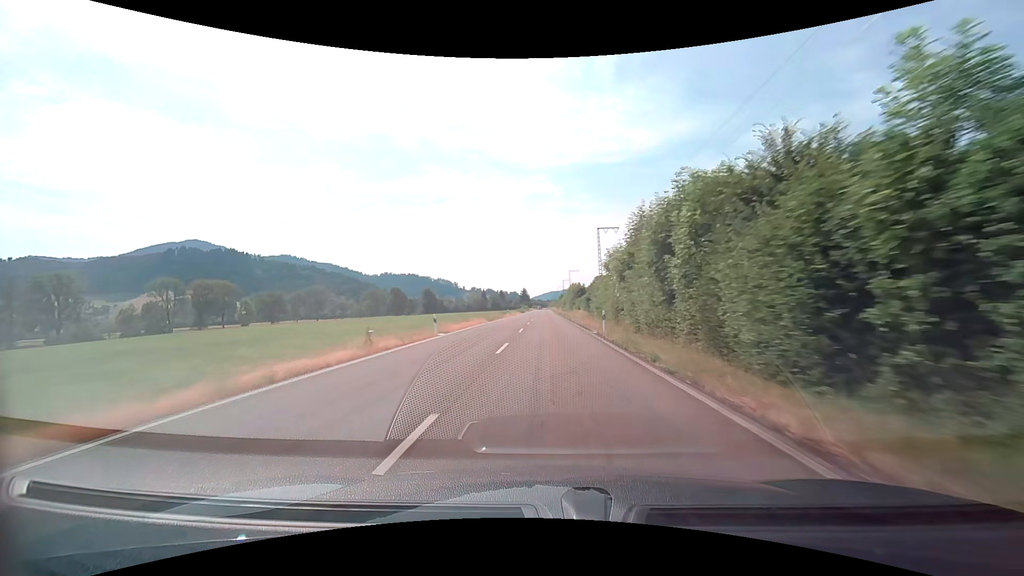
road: tertiary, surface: asphalt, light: Day
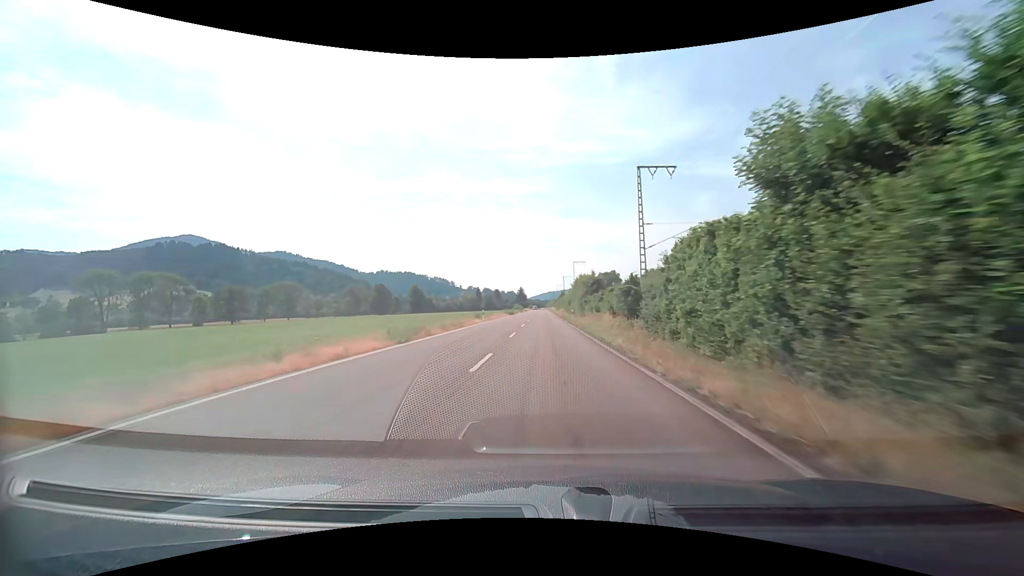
(+0.1, +27.9) m; 0°
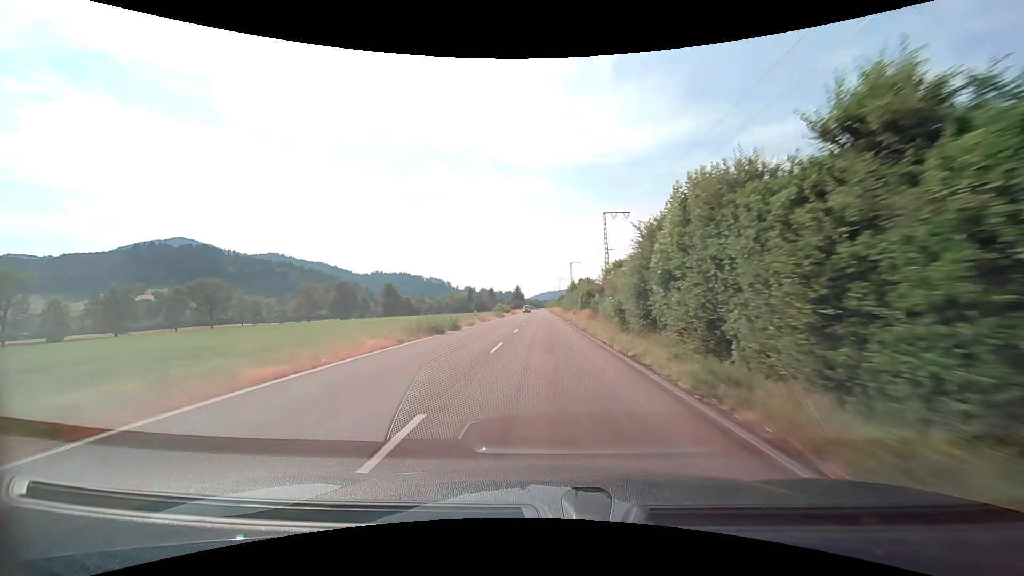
(-0.1, +55.8) m; 0°
